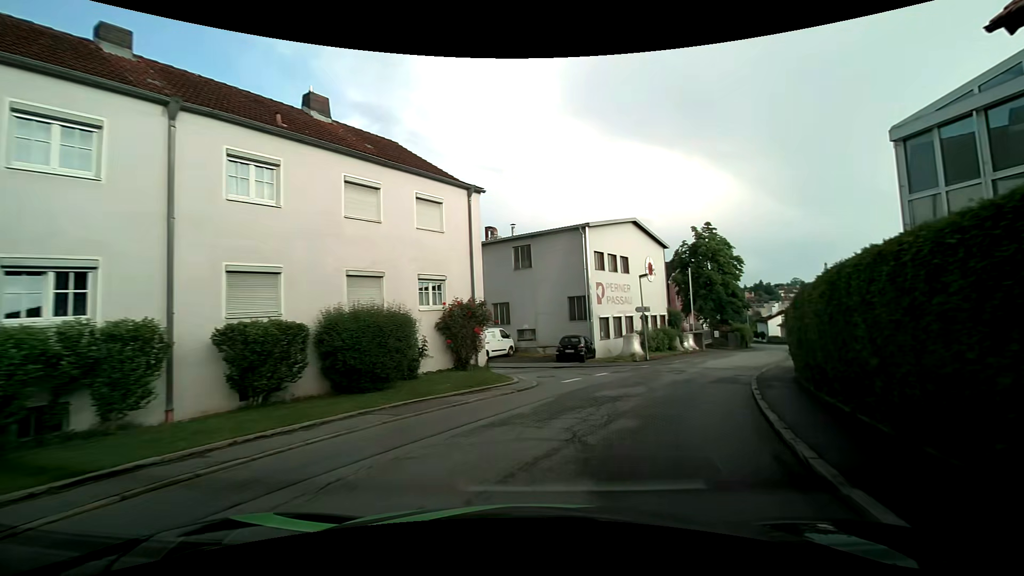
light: Day
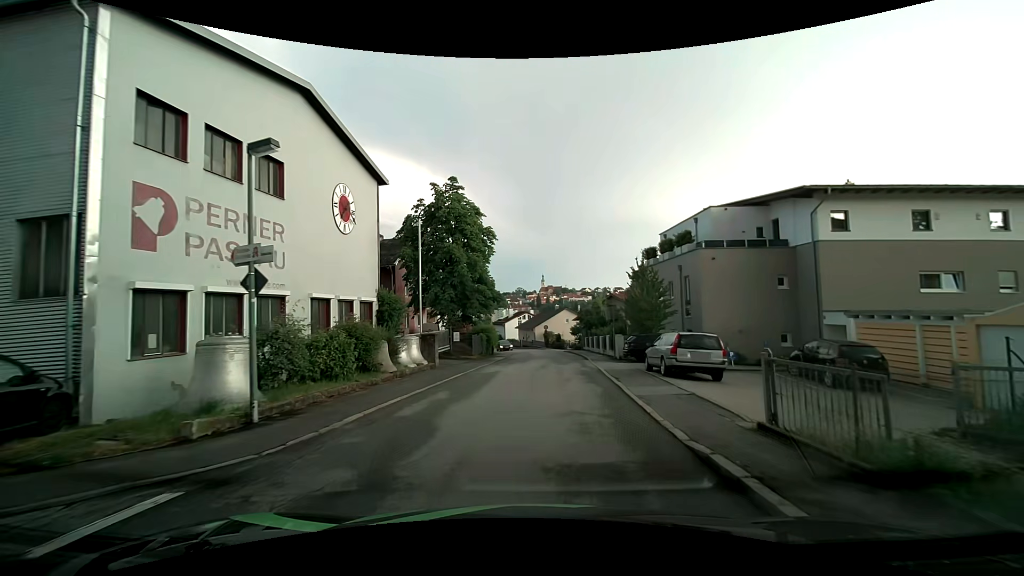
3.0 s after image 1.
(+5.8, +19.6) m; +30°
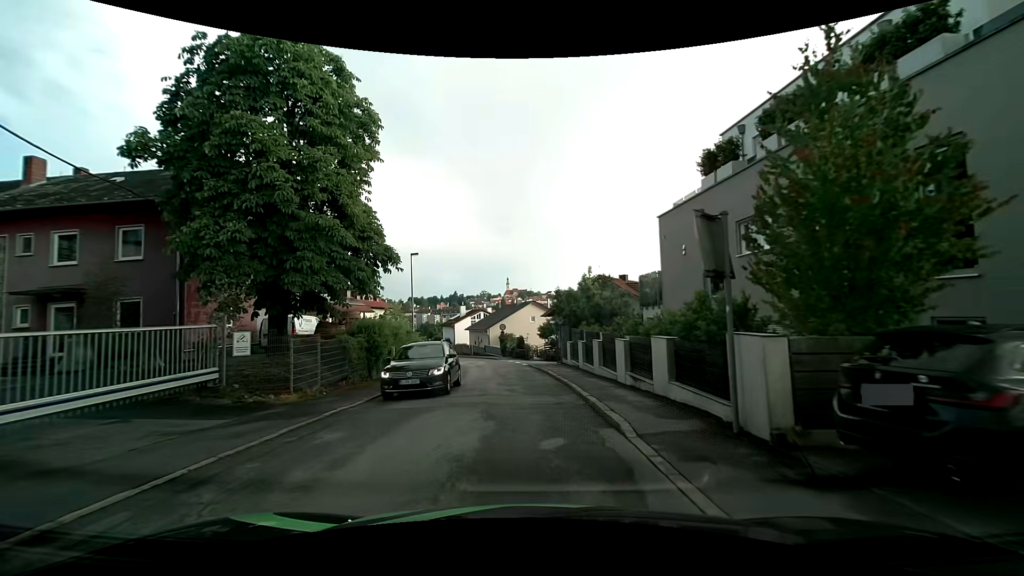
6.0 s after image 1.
(+1.1, +21.1) m; +3°
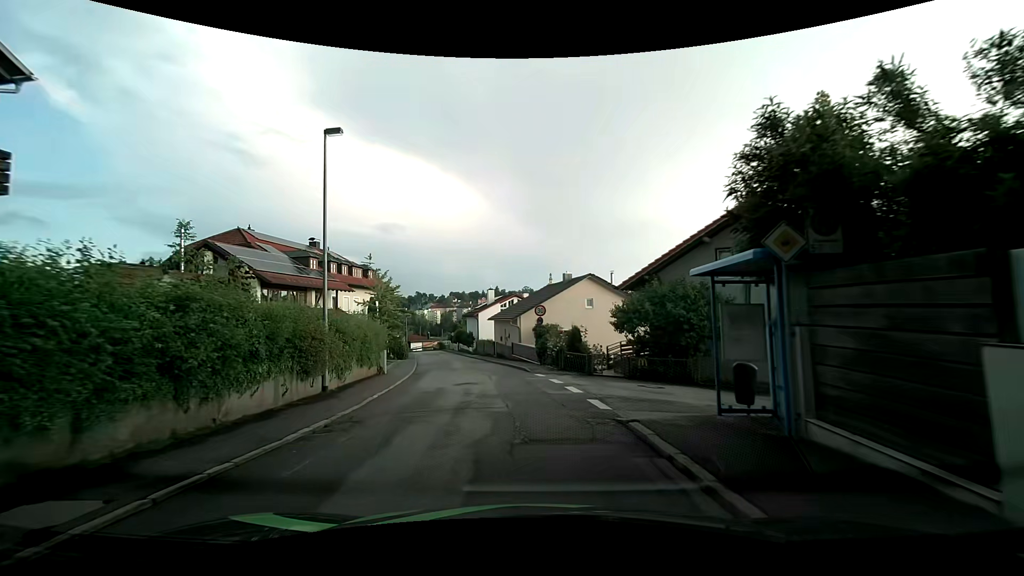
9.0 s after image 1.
(-0.7, +21.1) m; -5°
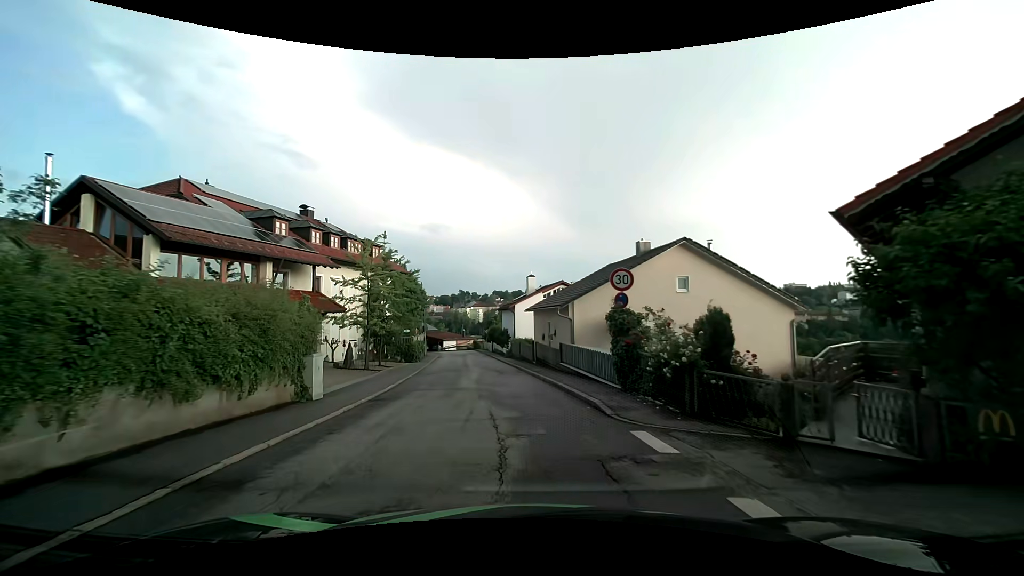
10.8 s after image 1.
(-0.4, +12.8) m; -4°
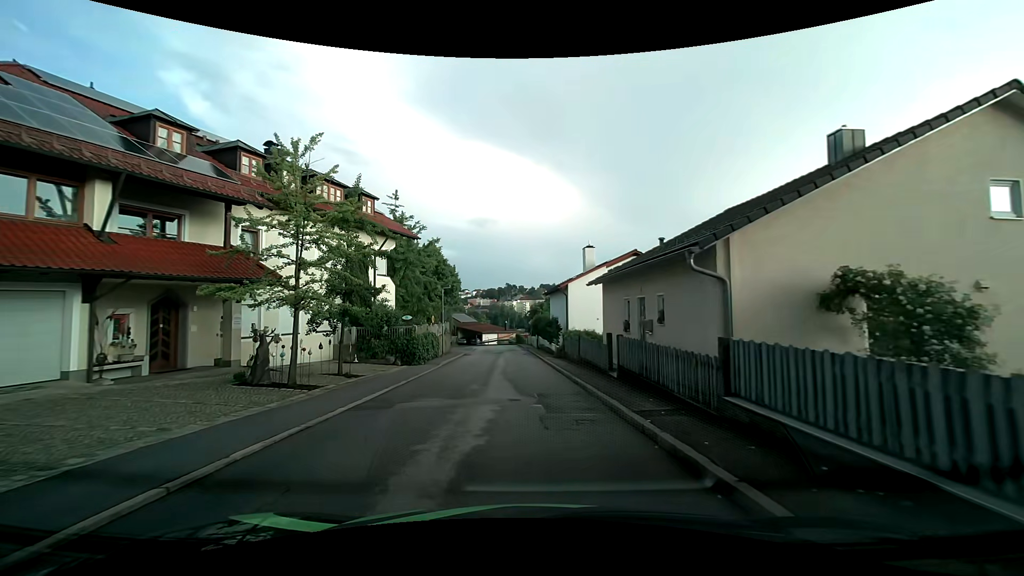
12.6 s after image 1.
(-0.8, +13.2) m; -6°
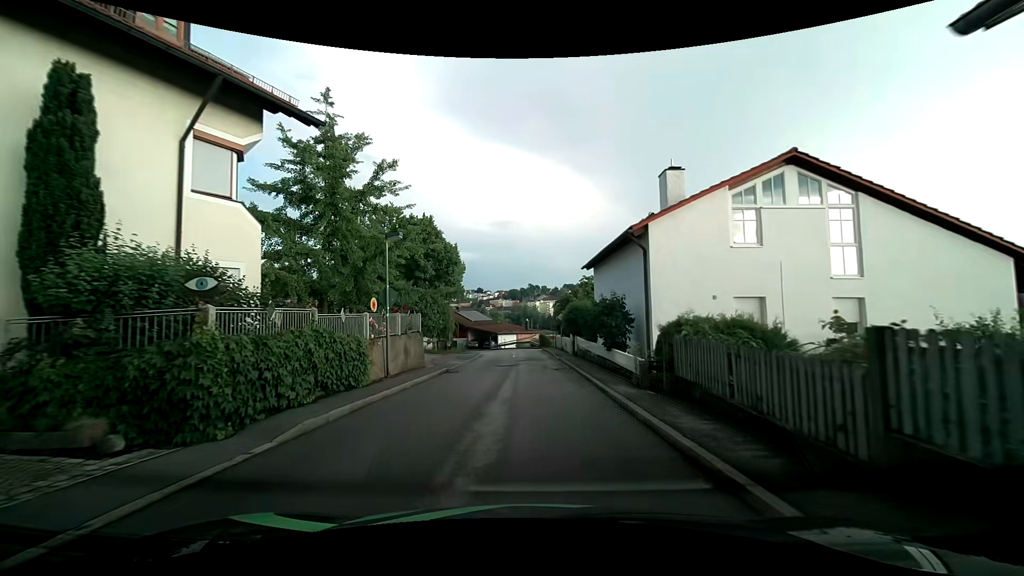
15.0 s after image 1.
(-0.5, +17.6) m; -2°
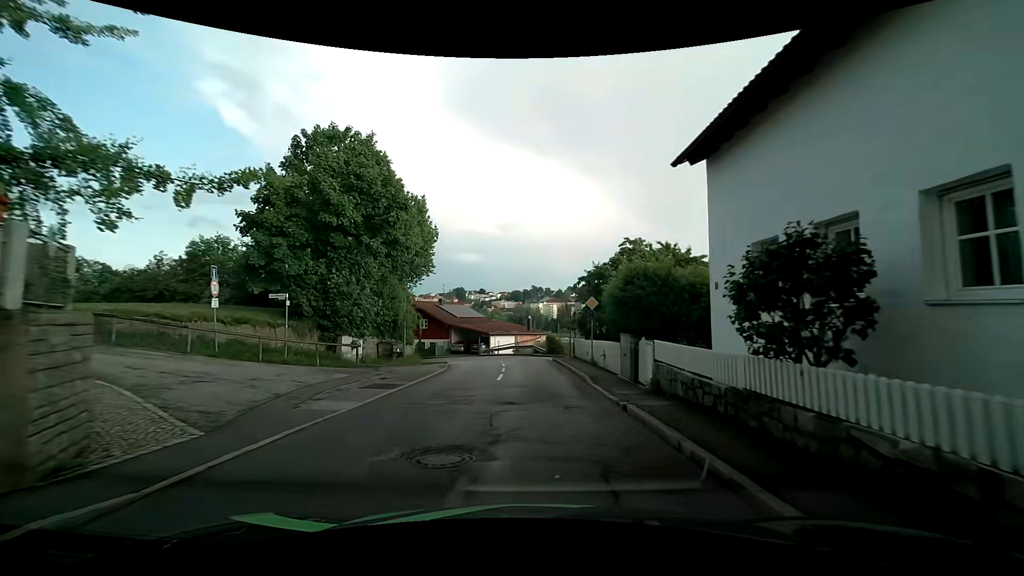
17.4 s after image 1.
(-0.3, +18.1) m; 0°
(0, +10) (0, +20) (-1, +30) (-2, +40) (-7, +49) (-15, +55) (-24, +59) (-33, +62) (-43, +66) (-52, +69) m
